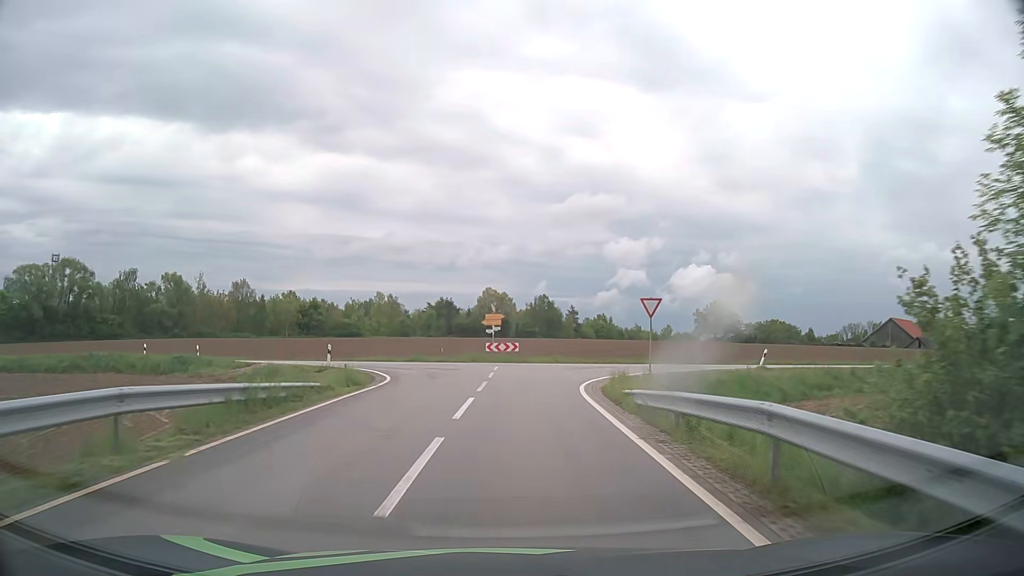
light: Day
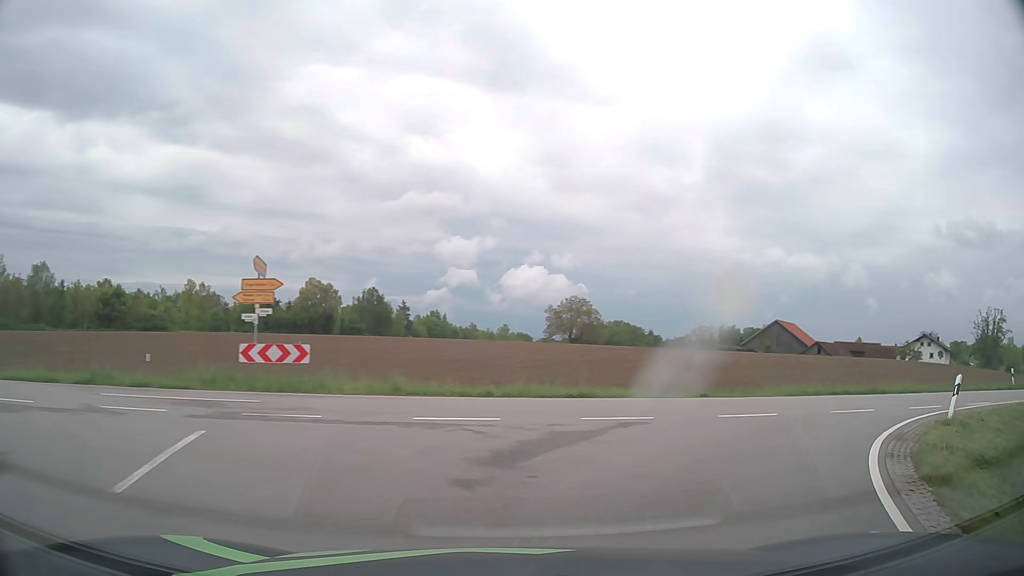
(+1.0, +22.9) m; +14°
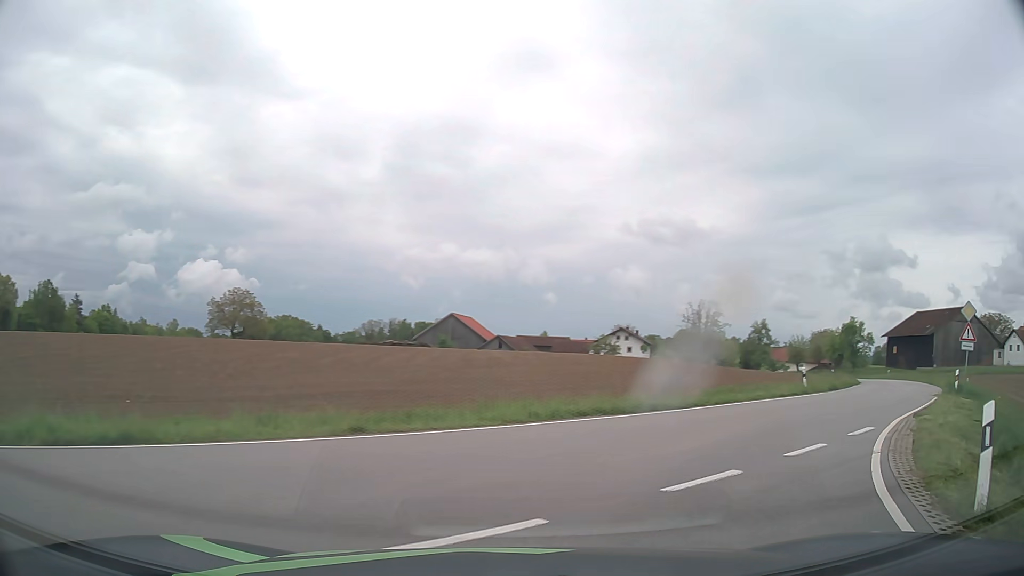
(+2.1, +8.8) m; +28°
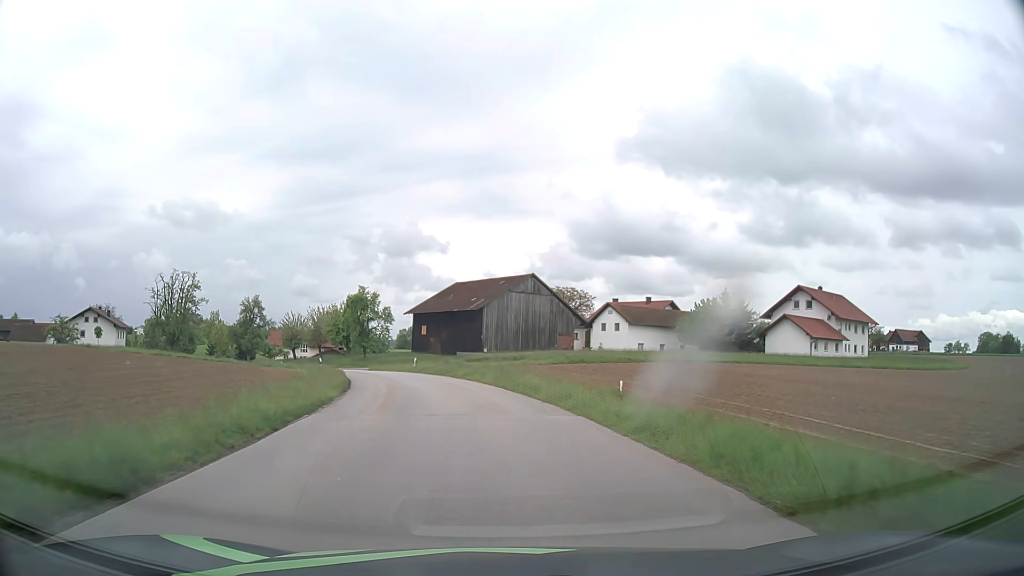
(+14.8, +24.0) m; +42°
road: tertiary
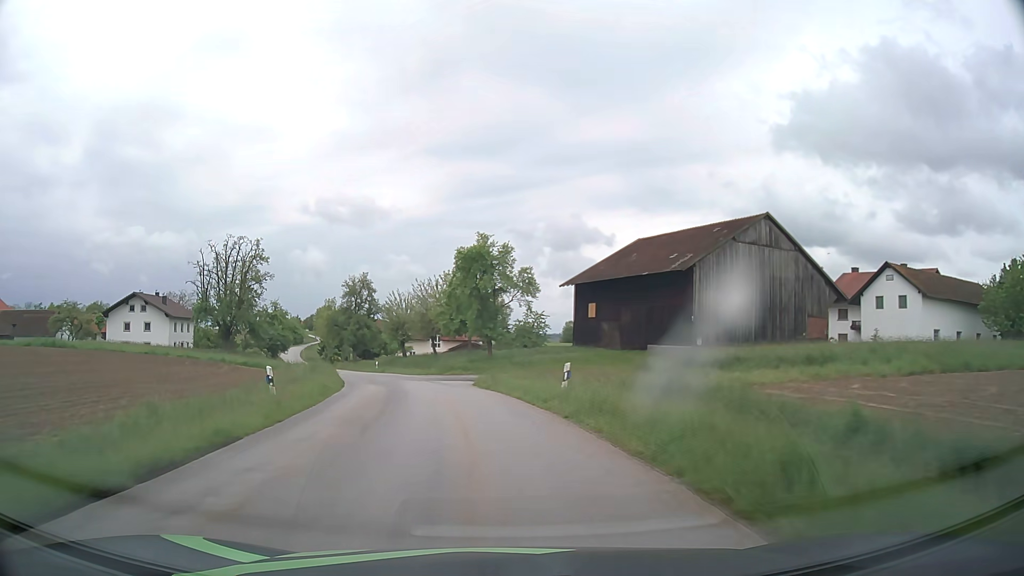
(-3.7, +34.1) m; -14°
(0, +10) (-2, +20) (-4, +30) (-6, +39) (-9, +49) (-13, +58) (-16, +68) (-20, +77) (-24, +86) (-28, +95) m
